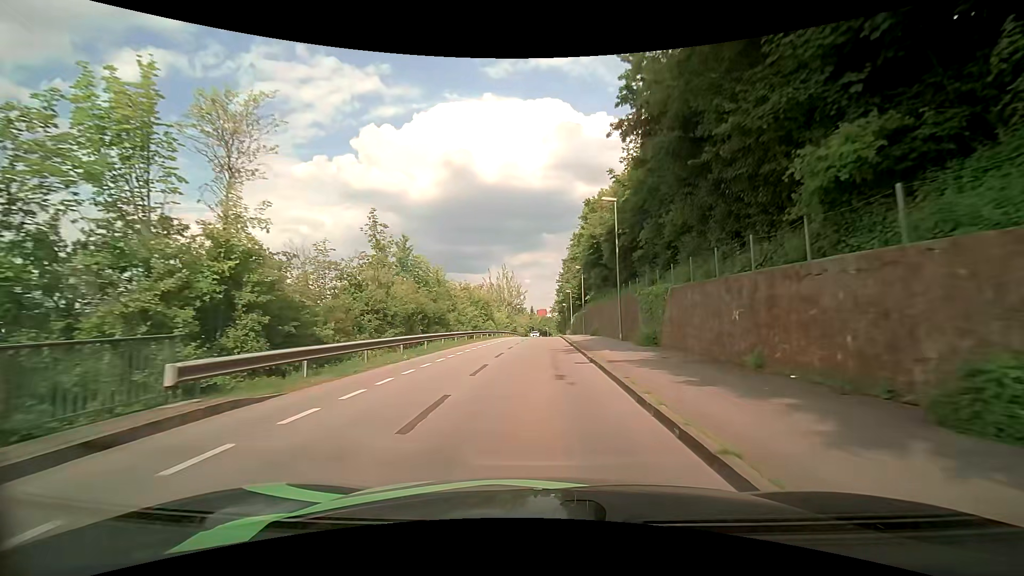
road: residential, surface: asphalt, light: Day
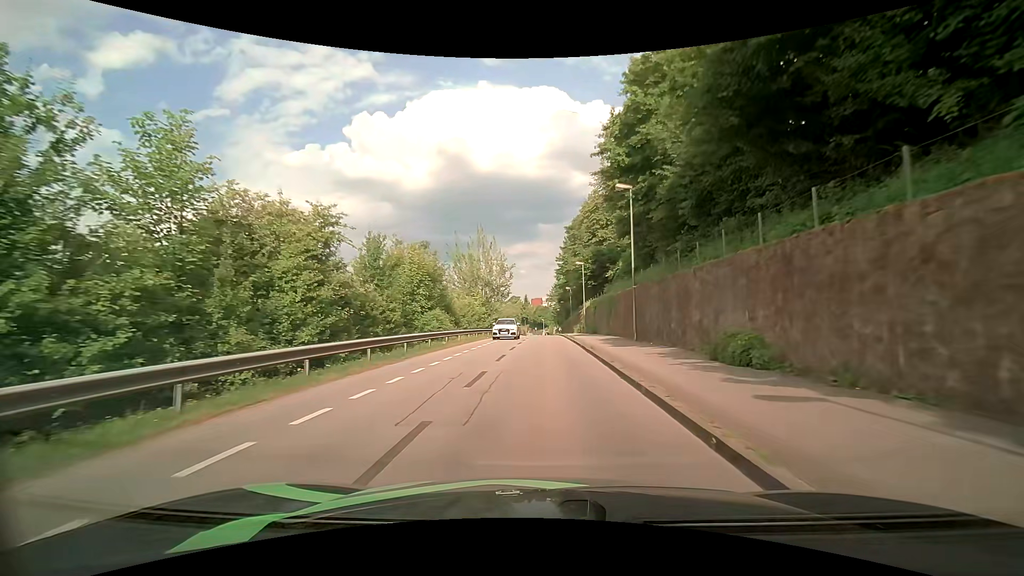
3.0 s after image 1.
(+0.1, +32.5) m; 0°
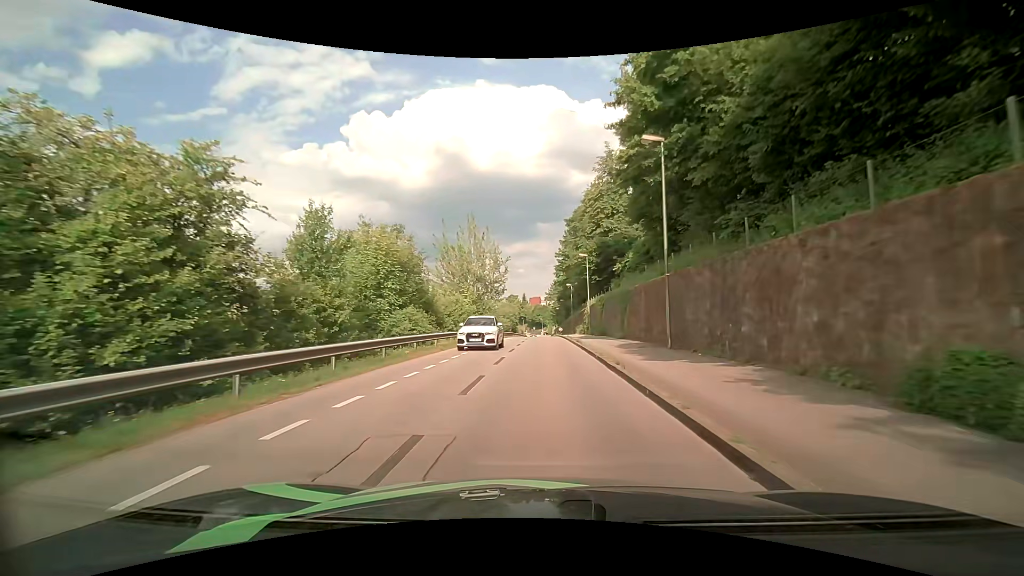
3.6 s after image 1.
(0.0, +6.7) m; +1°
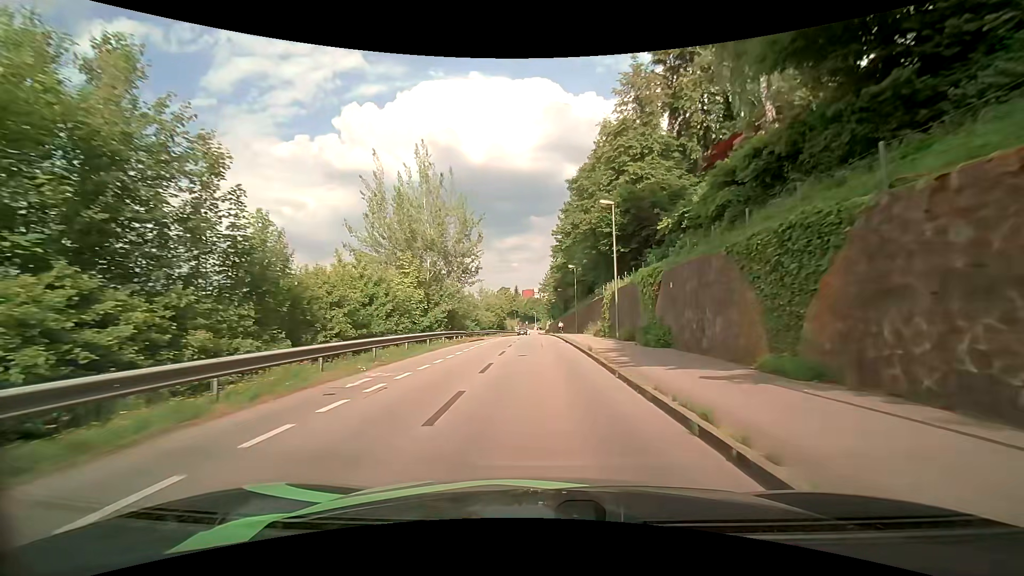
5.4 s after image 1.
(0.0, +20.6) m; +1°
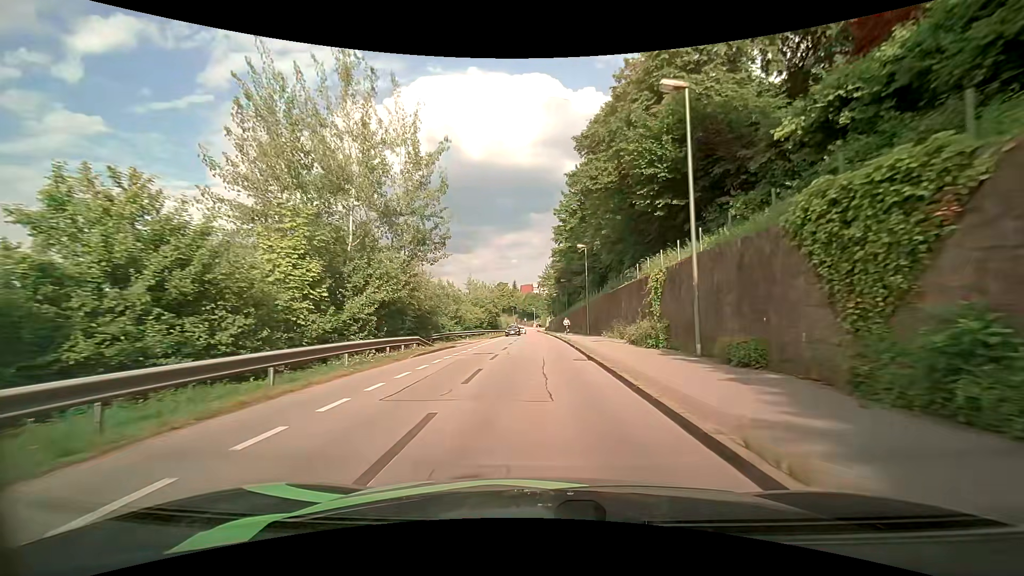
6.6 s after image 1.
(-0.1, +14.2) m; 0°
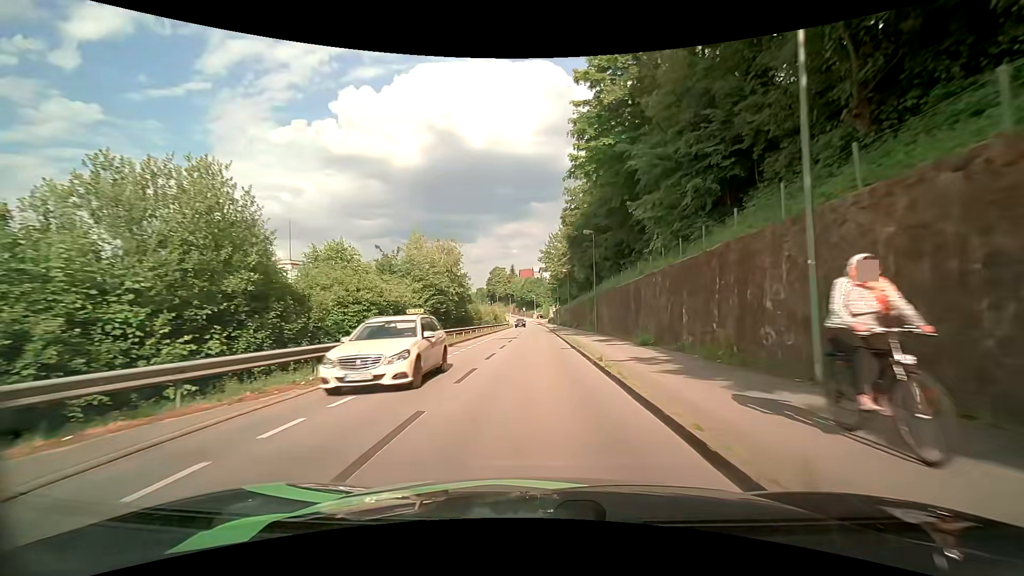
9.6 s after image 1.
(0.0, +35.8) m; 0°
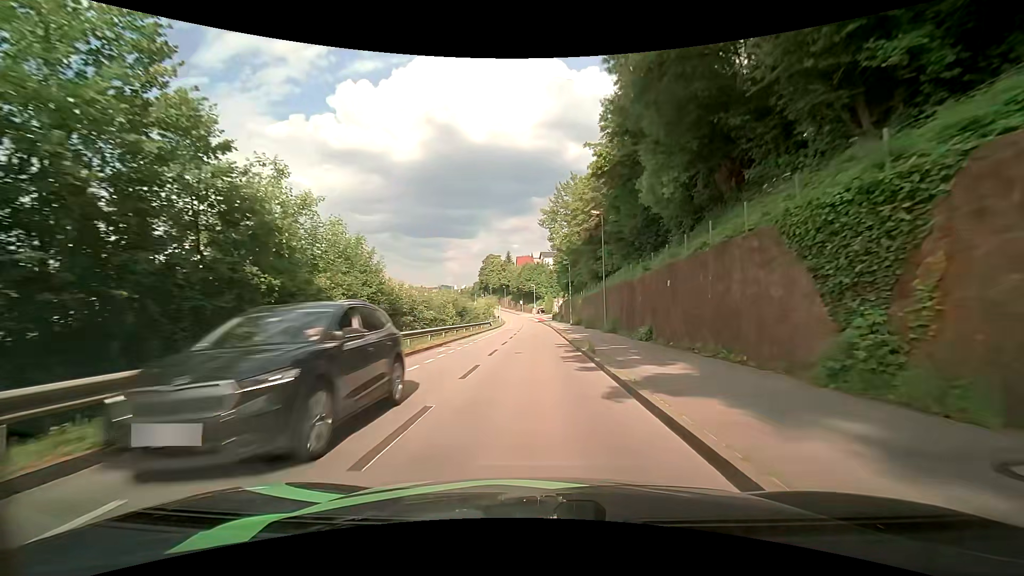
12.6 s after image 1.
(-0.1, +35.7) m; +1°
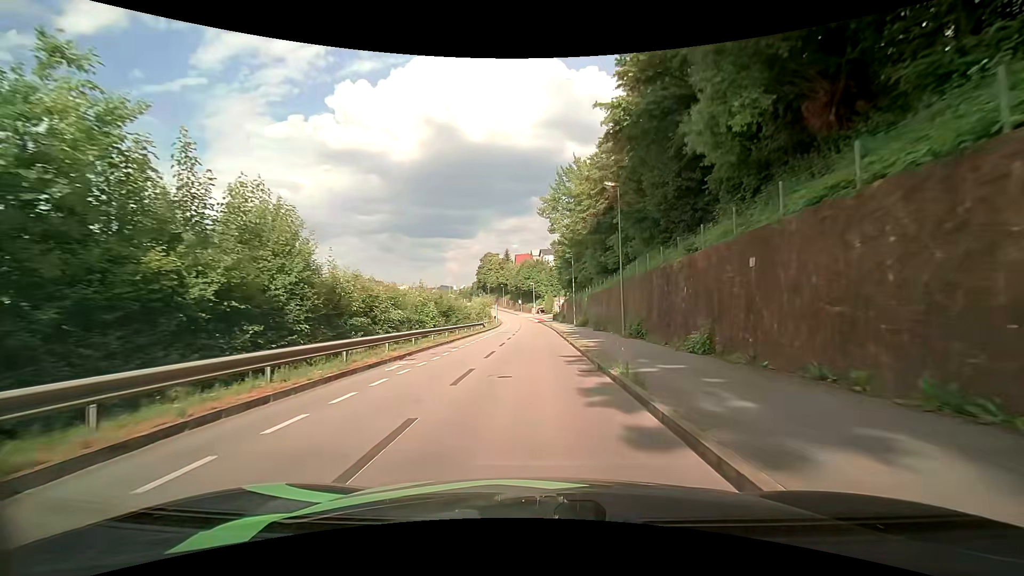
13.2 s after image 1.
(-0.1, +6.9) m; -1°
(0, +10) (0, +20) (0, +30) (0, +40) (0, +50) (0, +60) (0, +70) (-1, +80) (-1, +90) (-2, +100) m
